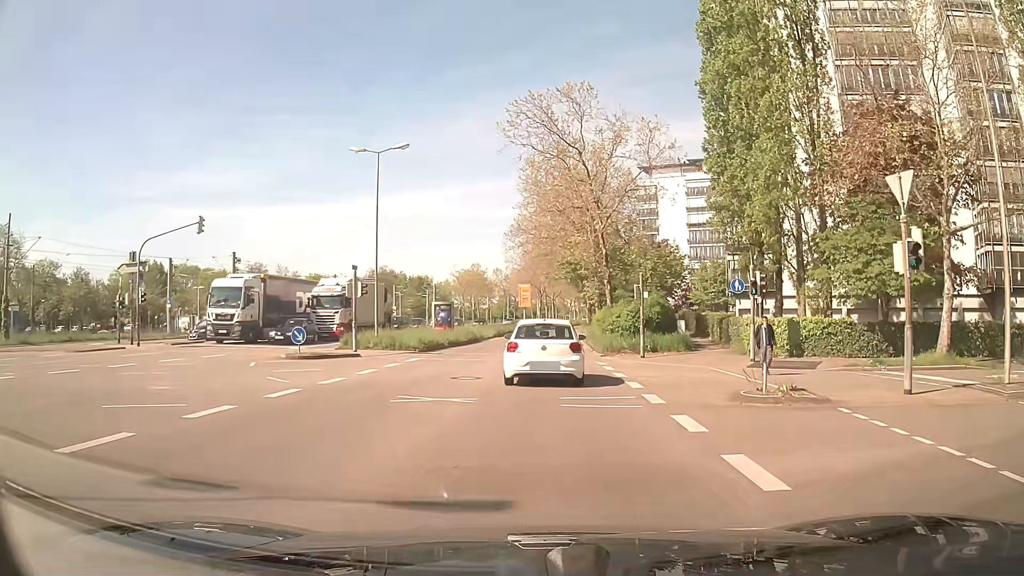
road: secondary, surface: asphalt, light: Day
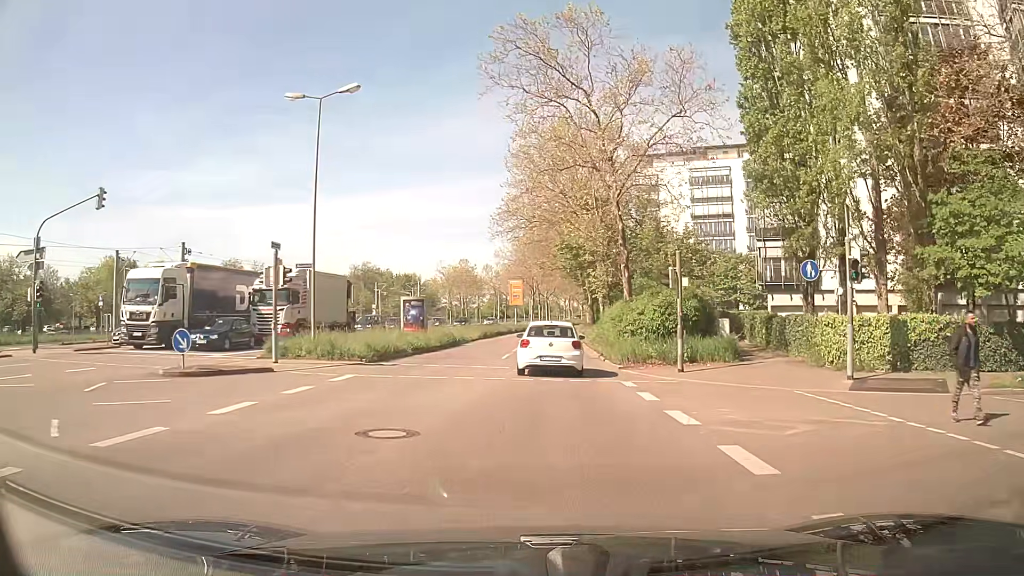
(+0.1, +8.5) m; +1°
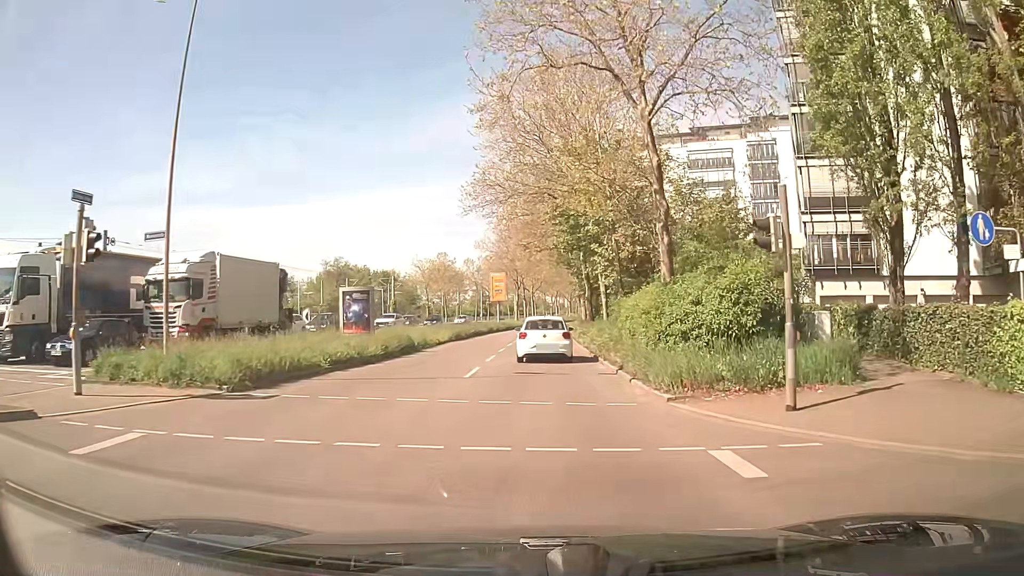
(+0.1, +9.4) m; +2°
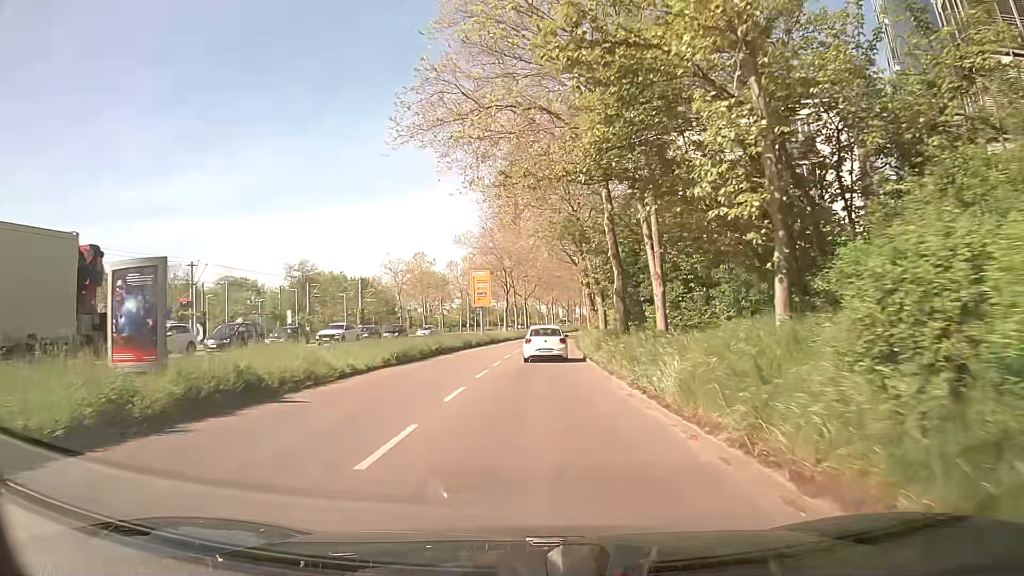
(0.0, +15.9) m; -1°
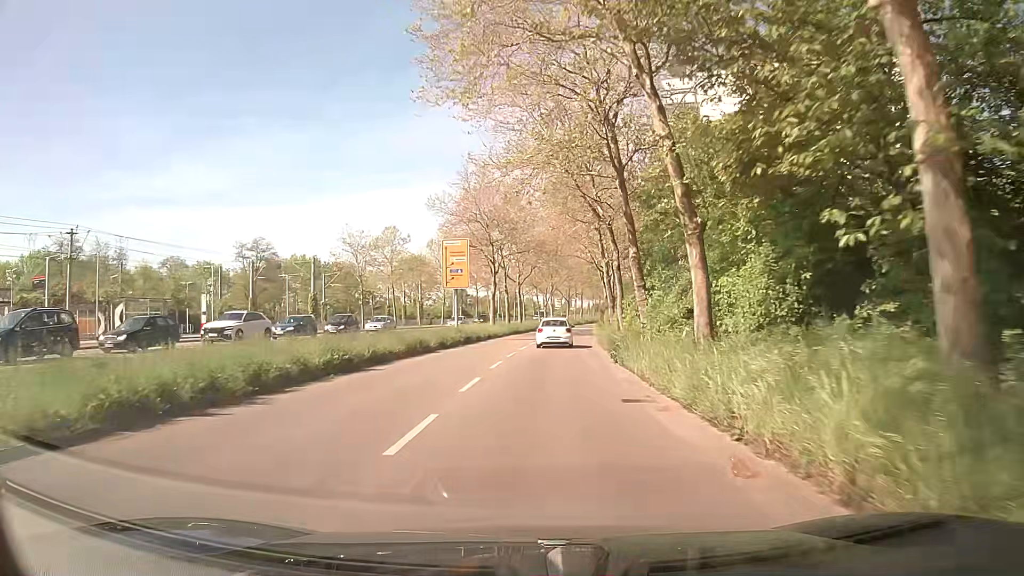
(+0.3, +17.8) m; +2°
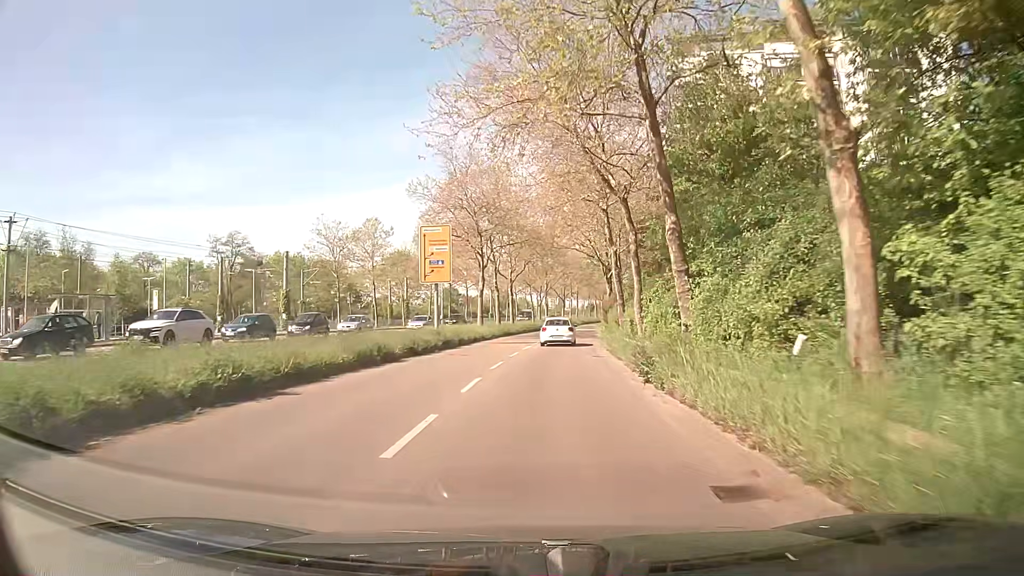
(0.0, +6.3) m; -1°
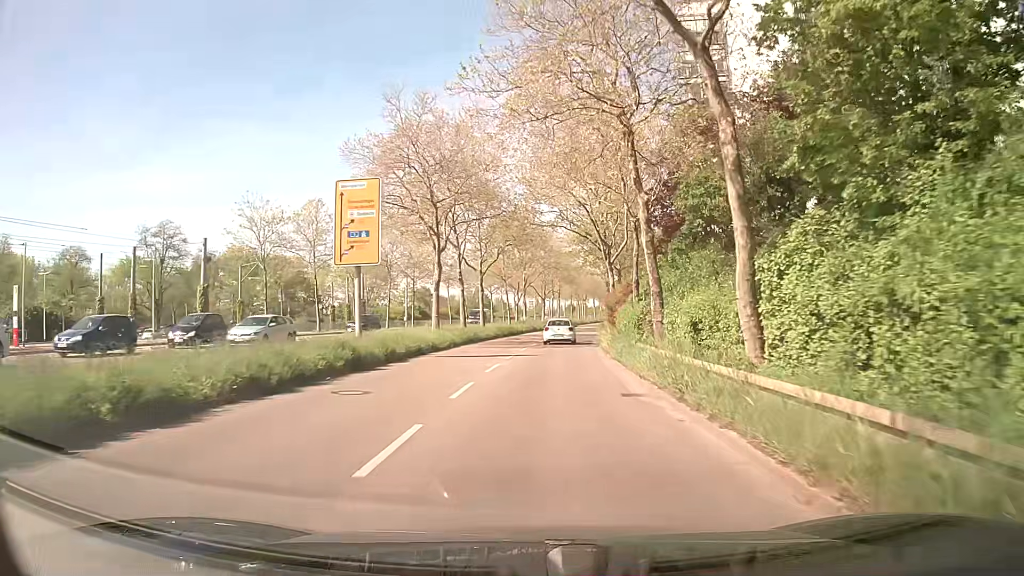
(+0.4, +12.8) m; +3°
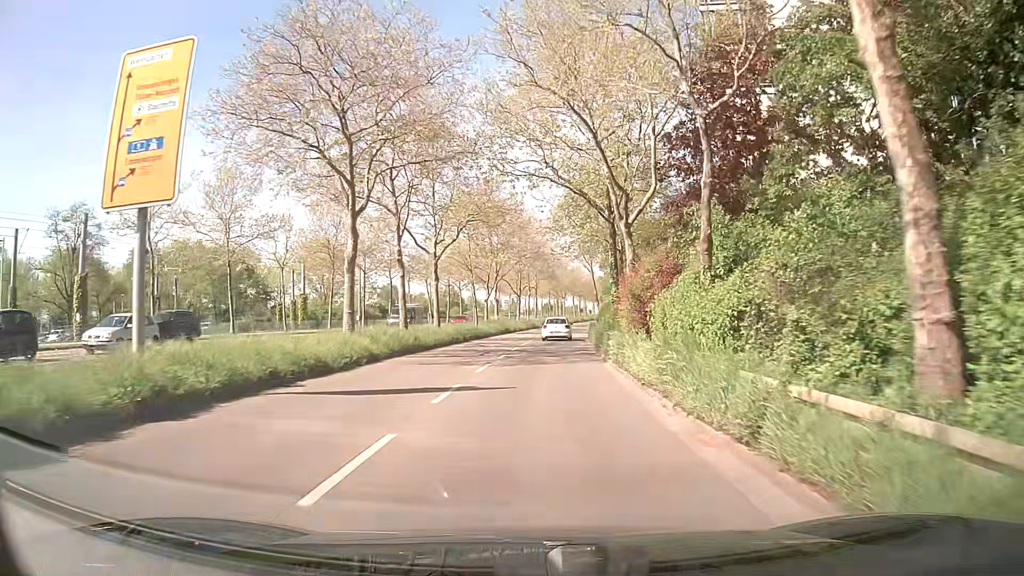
(+0.2, +13.0) m; +2°
(0, +10) (0, +20) (+1, +30) (+1, +40) (+2, +50) (+3, +60) (+4, +70) (+5, +80) (+7, +90) (+8, +100) m
